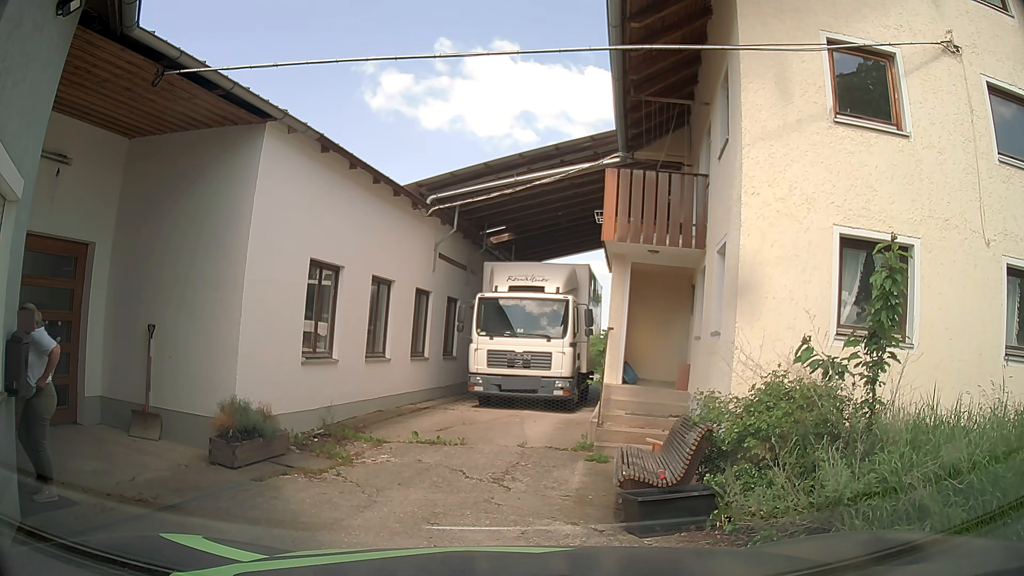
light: Day
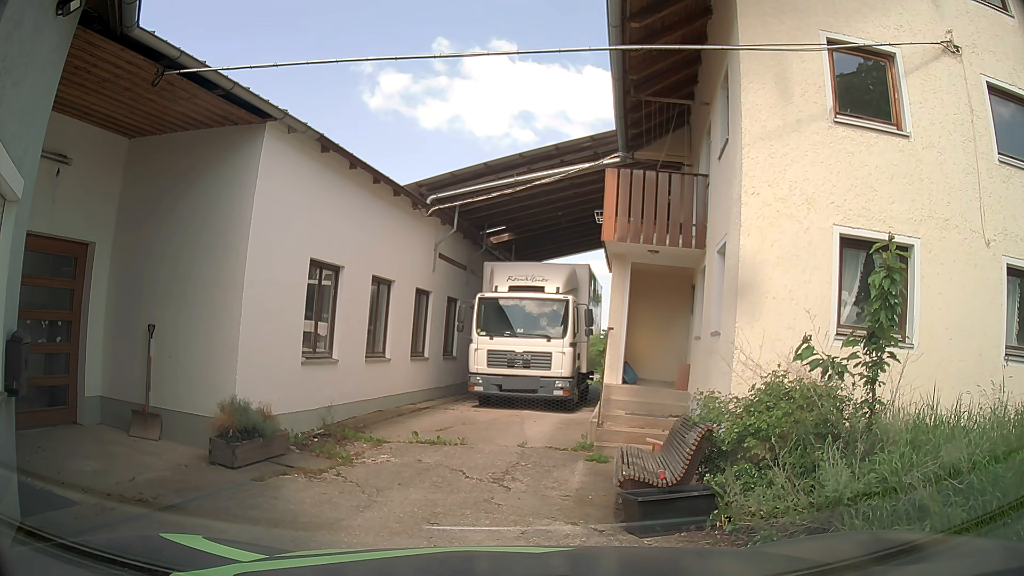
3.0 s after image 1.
(0.0, 0.0) m; 0°
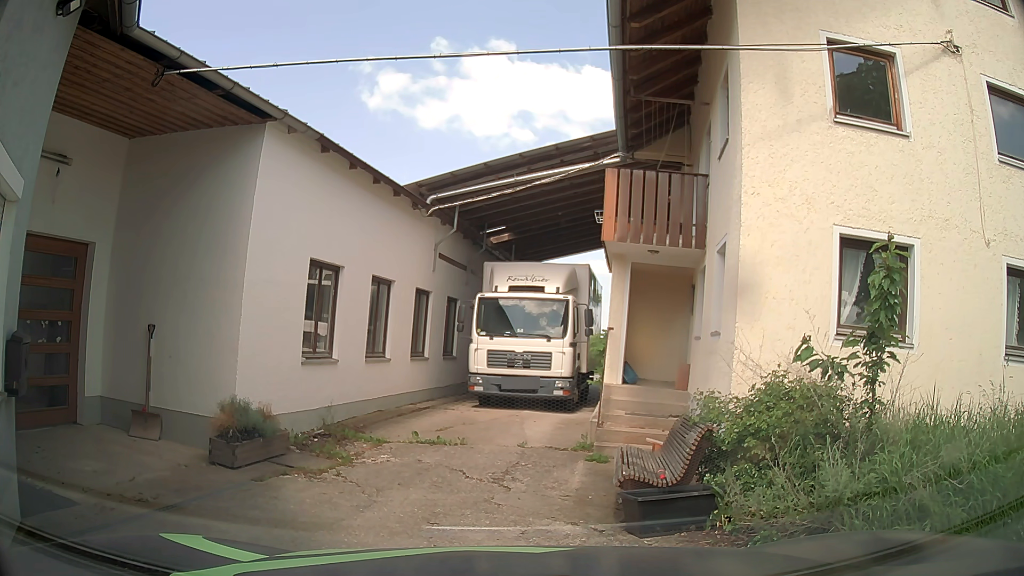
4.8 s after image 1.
(0.0, 0.0) m; 0°
